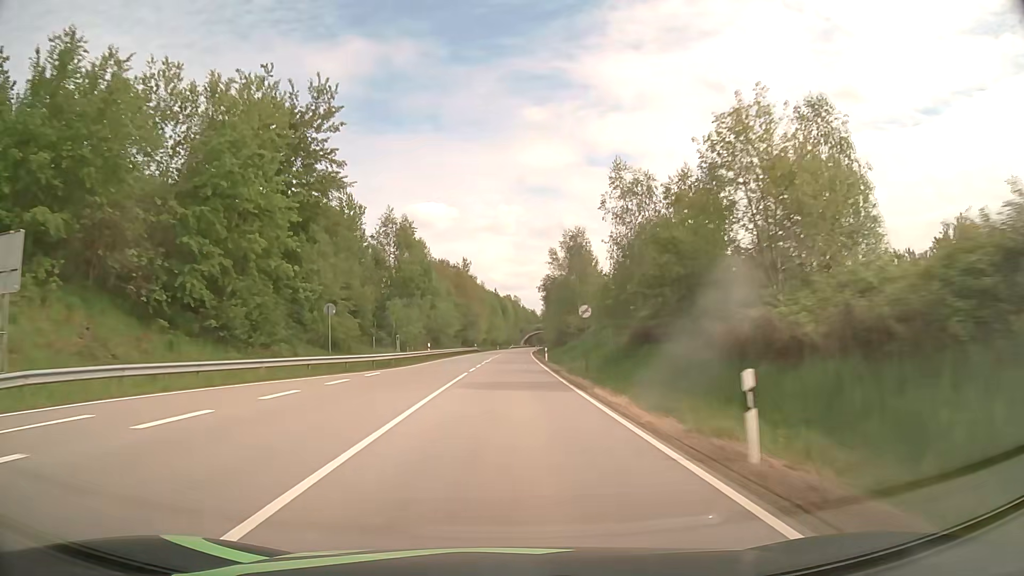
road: primary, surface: asphalt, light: Day
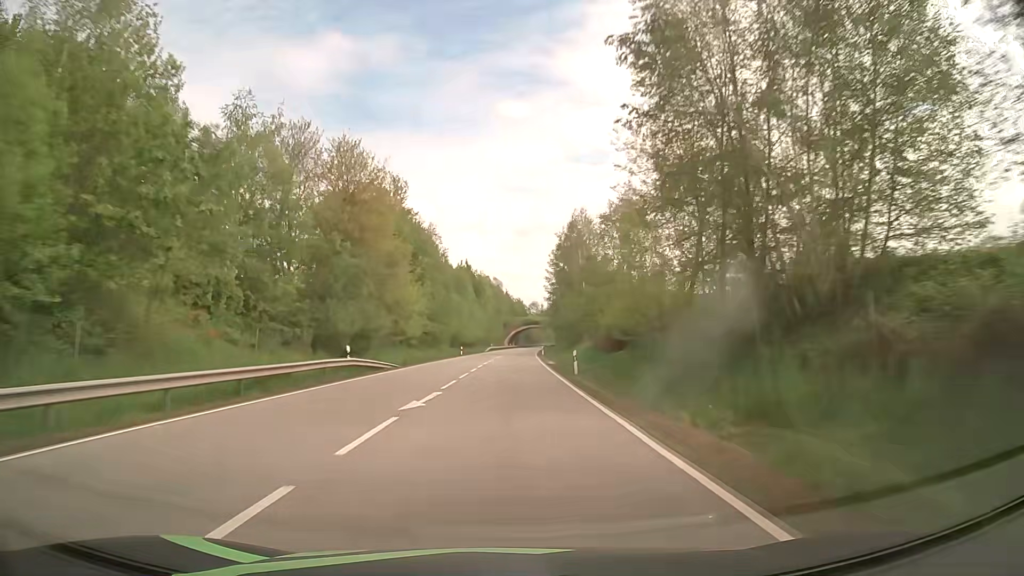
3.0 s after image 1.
(+1.1, +78.8) m; +2°
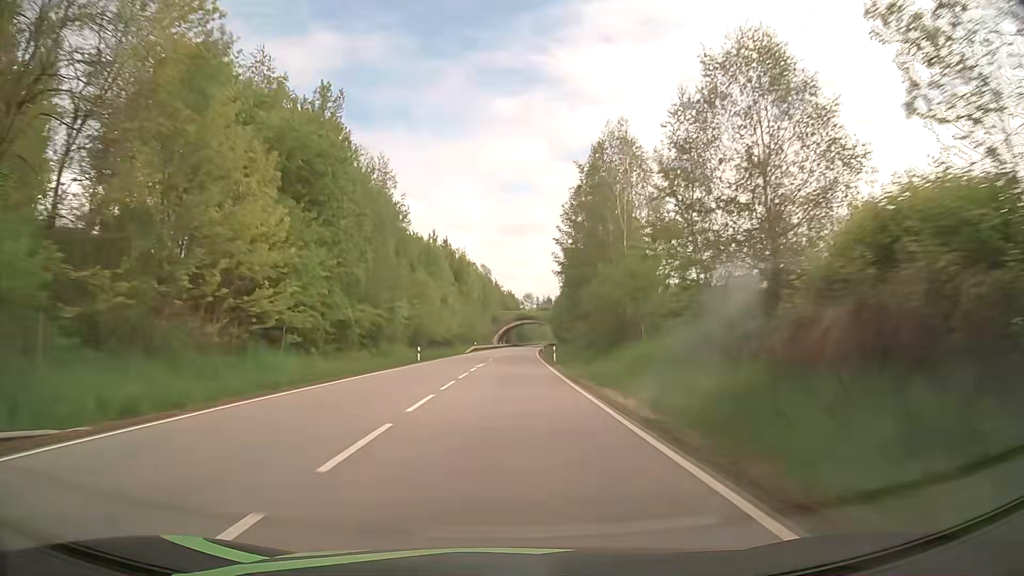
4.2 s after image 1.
(+0.2, +31.3) m; +1°
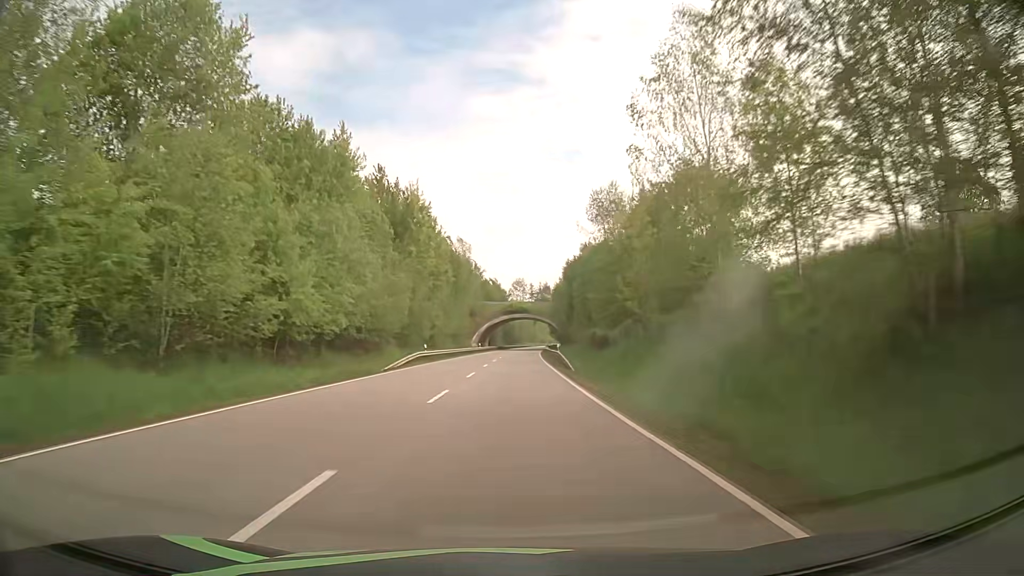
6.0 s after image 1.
(+0.3, +46.9) m; +1°
(0, +10) (0, +20) (0, +30) (0, +40) (+1, +50) (+1, +60) (+1, +70) (+2, +80) (+2, +90) (+3, +100) m
